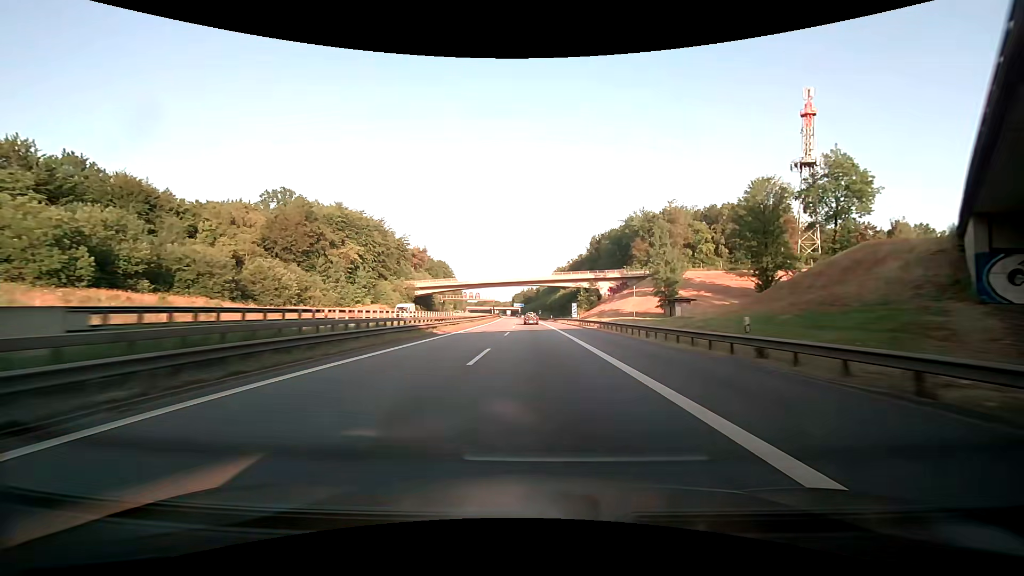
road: motorway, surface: asphalt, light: Day
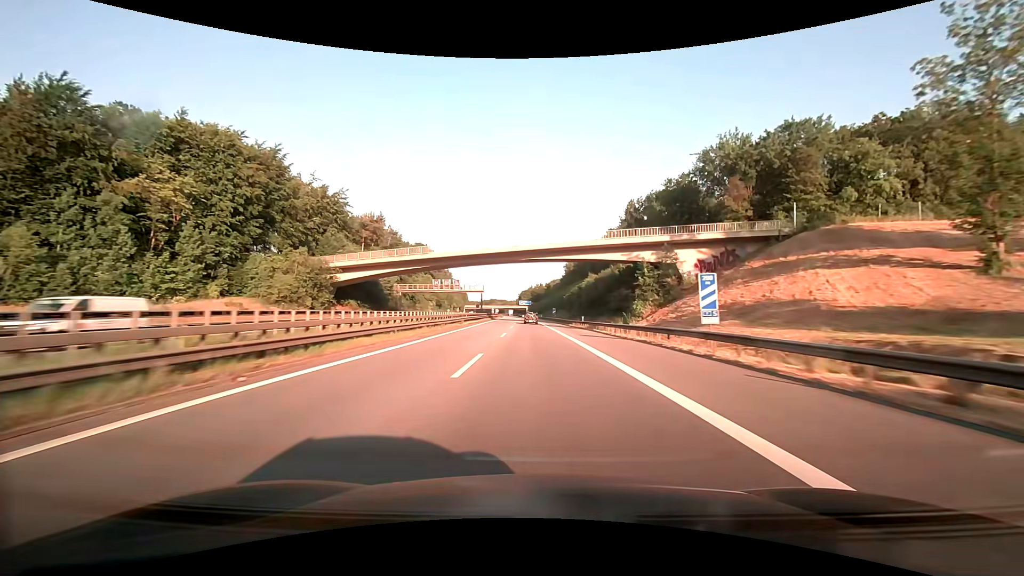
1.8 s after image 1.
(-0.4, +56.7) m; -1°
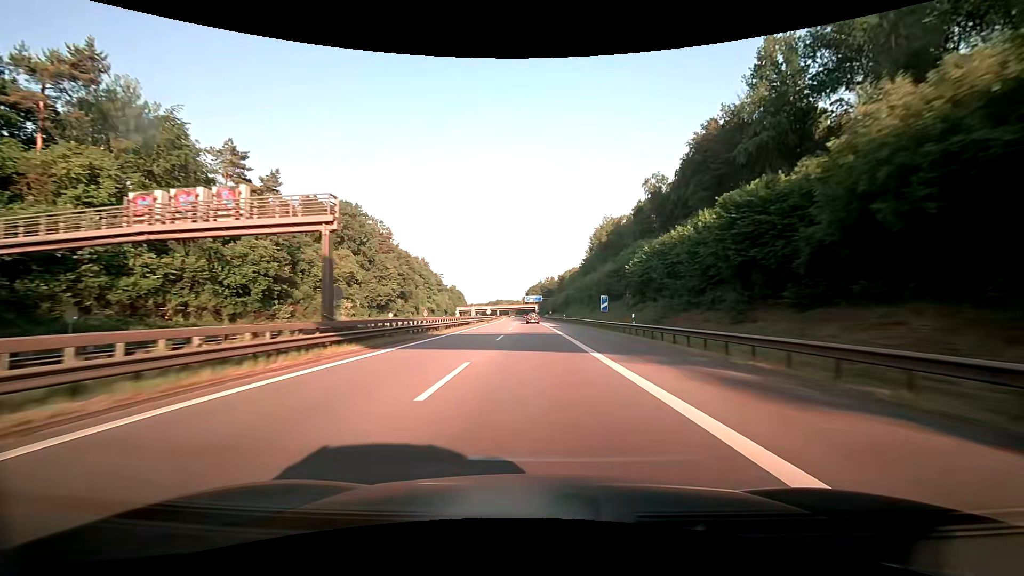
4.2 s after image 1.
(-0.9, +75.1) m; -1°
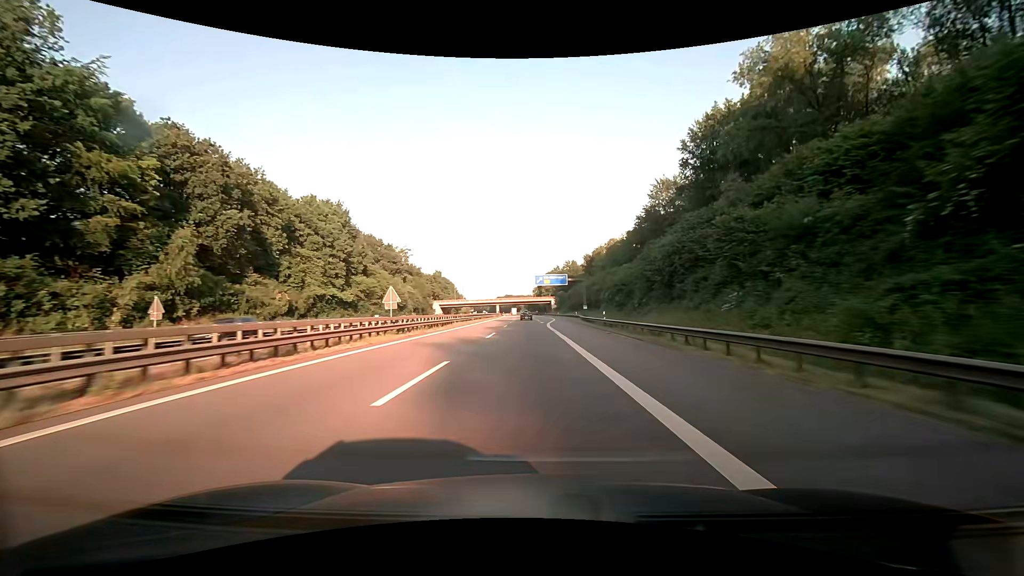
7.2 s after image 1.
(-0.8, +91.1) m; -1°
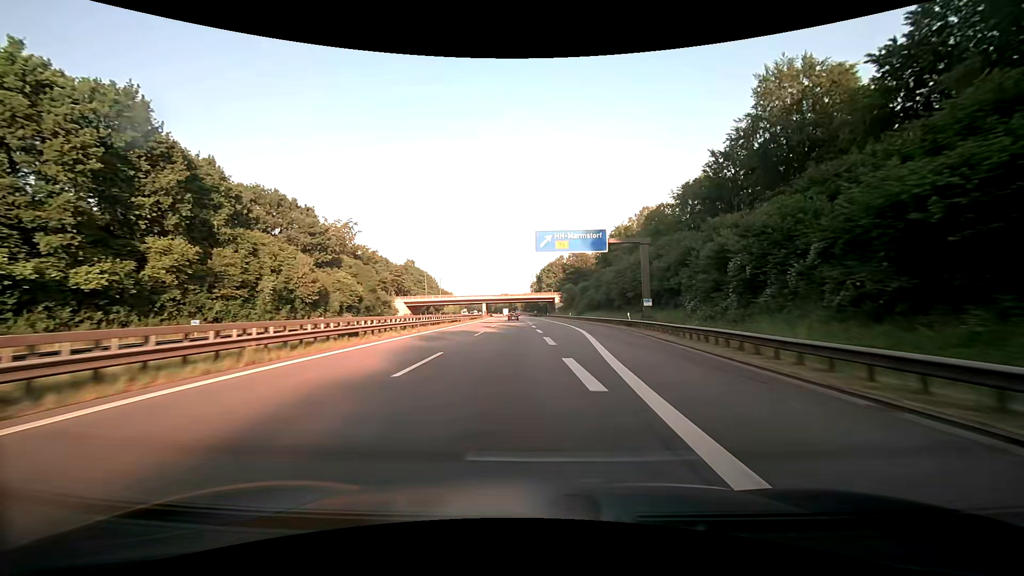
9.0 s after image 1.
(-0.1, +51.0) m; 0°
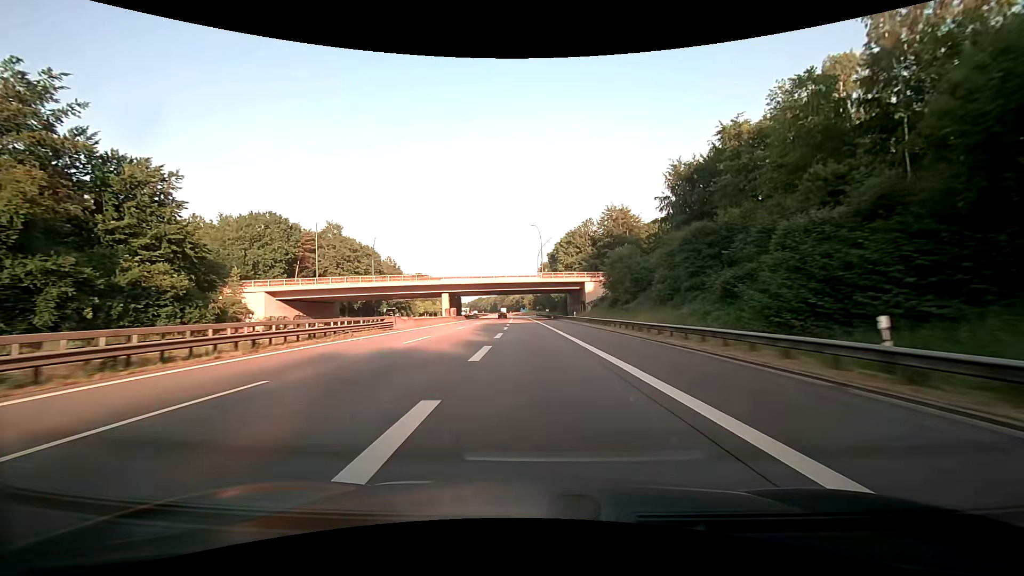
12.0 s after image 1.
(+0.5, +78.7) m; -1°
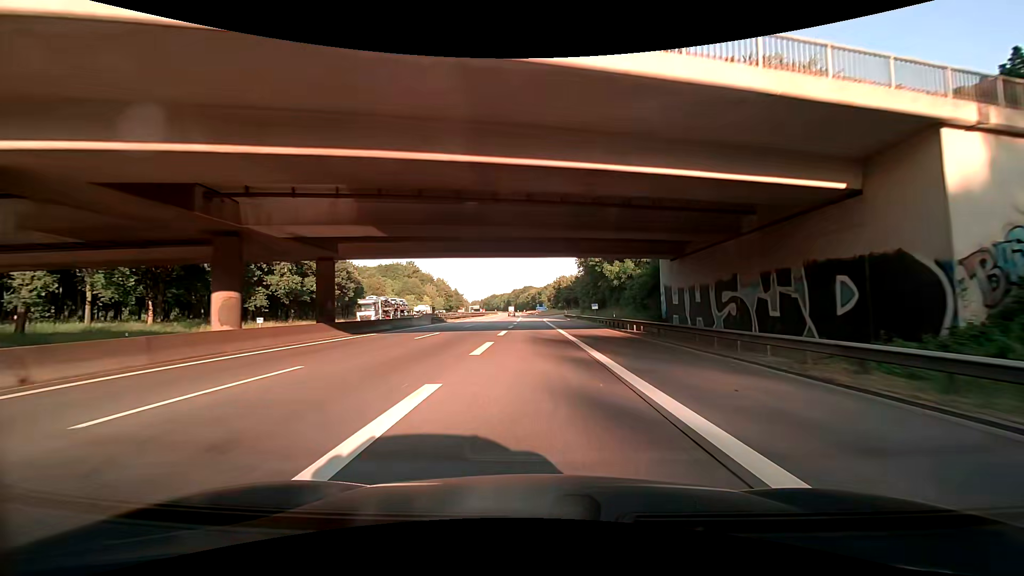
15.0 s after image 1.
(-1.5, +70.4) m; -2°
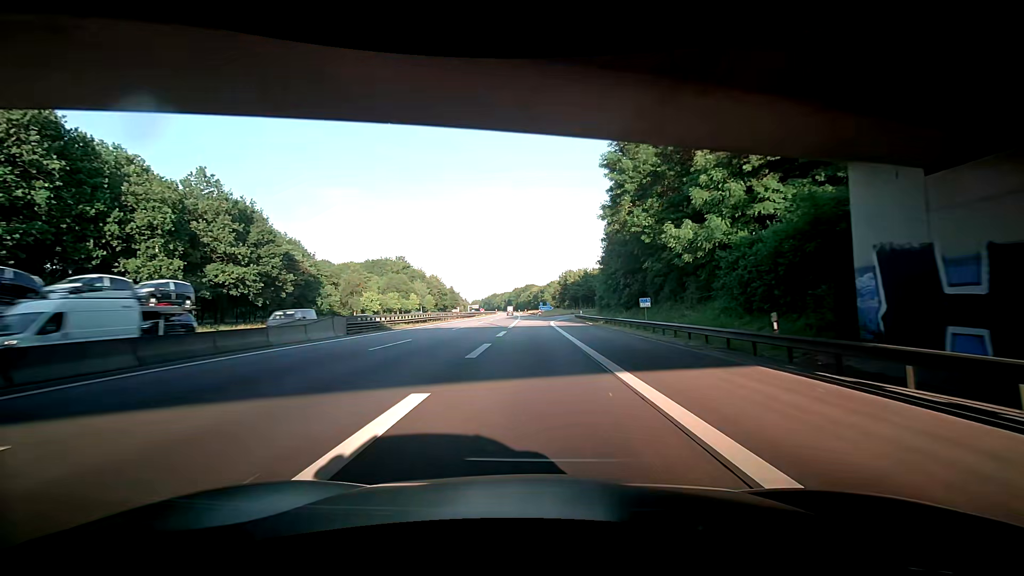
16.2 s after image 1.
(+0.2, +24.9) m; 0°
(0, +10) (0, +20) (0, +30) (0, +40) (0, +50) (0, +60) (+1, +70) (+2, +80) (+3, +90) (+5, +100) m
